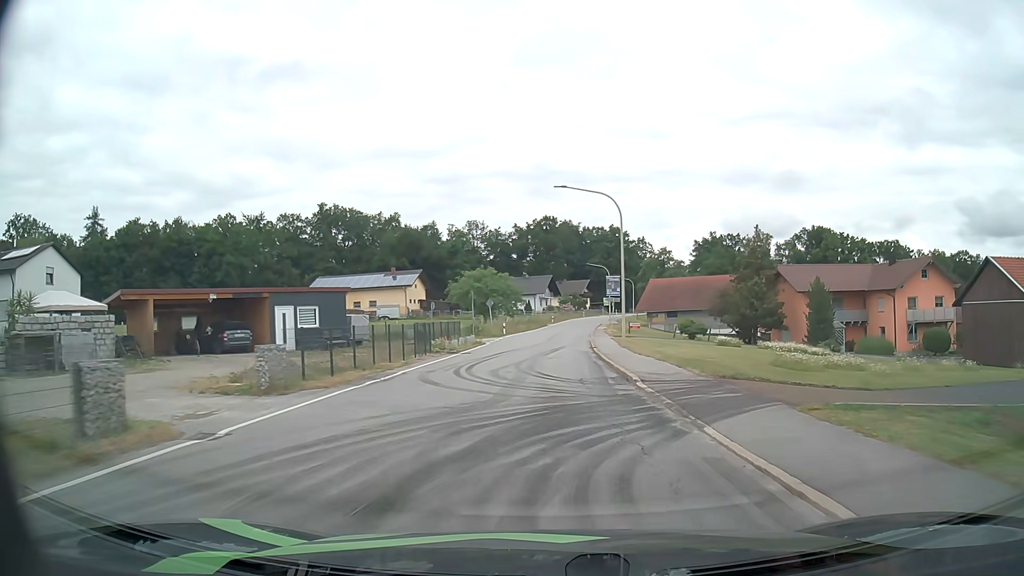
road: secondary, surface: asphalt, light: Day
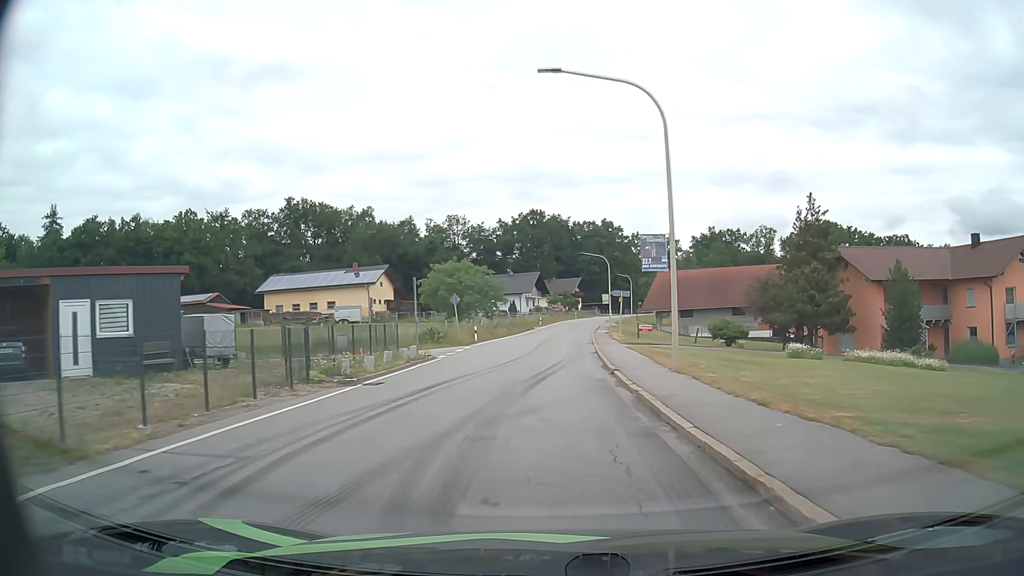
(+0.2, +14.7) m; +1°
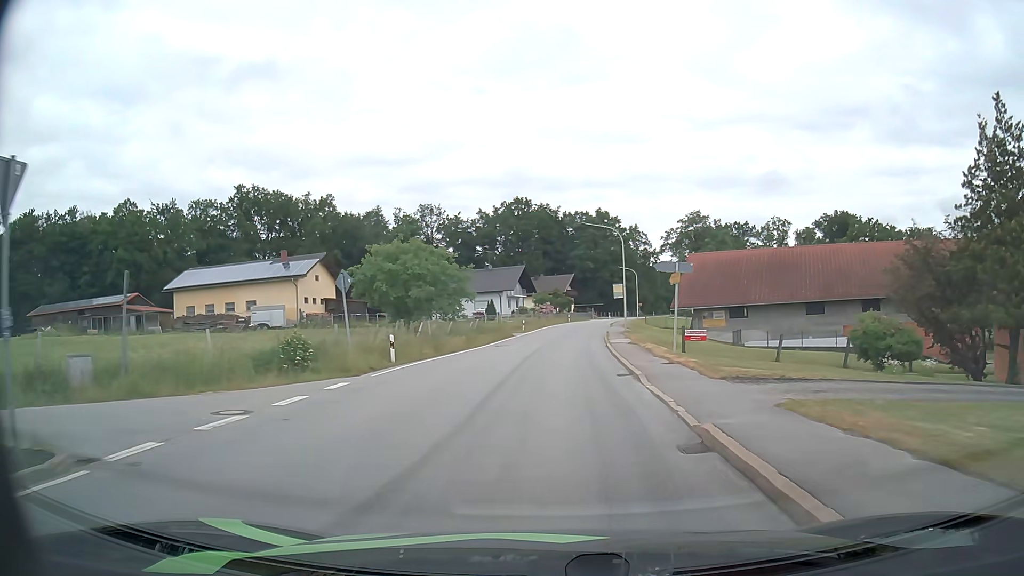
(+0.2, +21.7) m; +1°
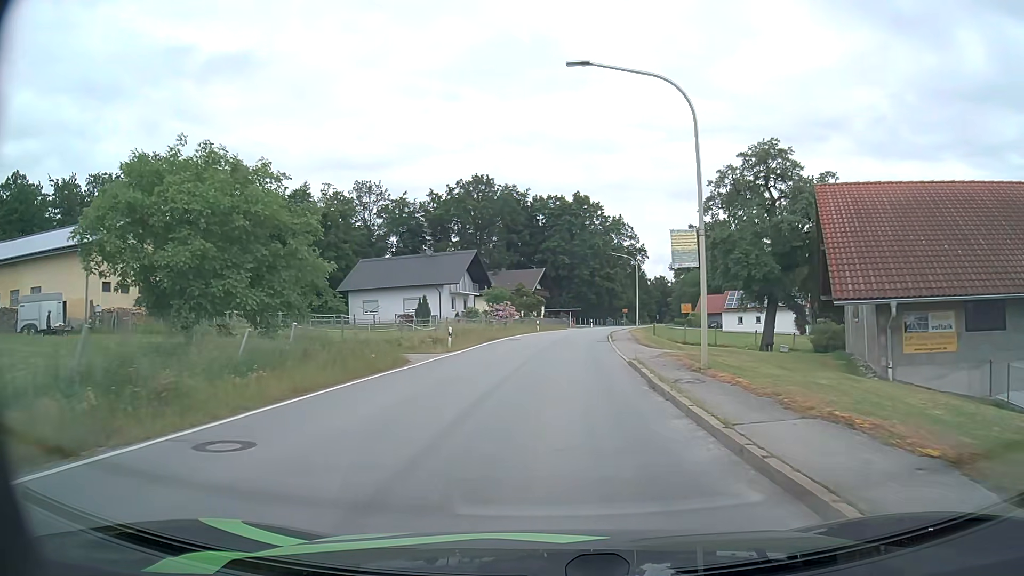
(+0.6, +29.1) m; +3°
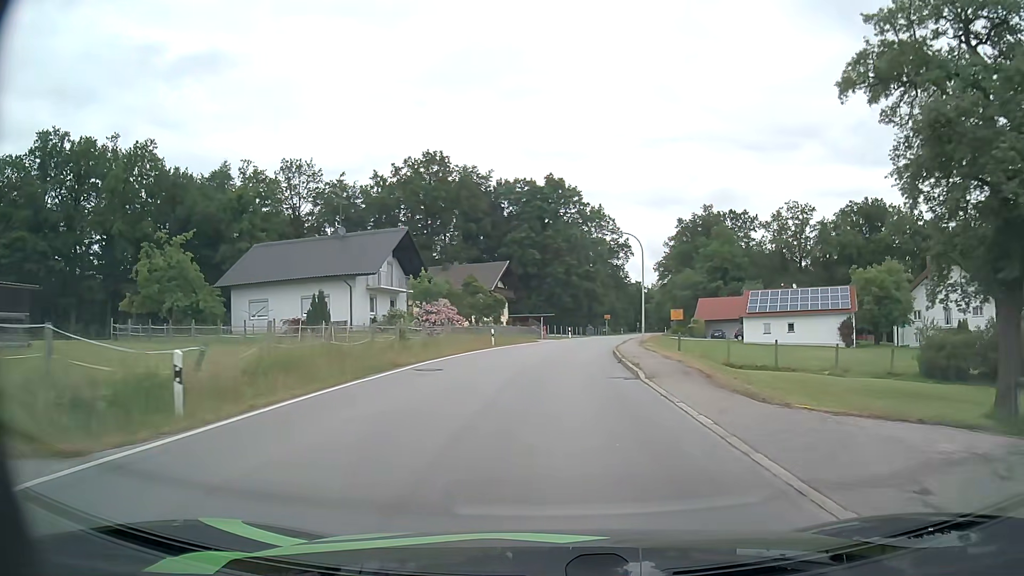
(+0.4, +21.6) m; +2°
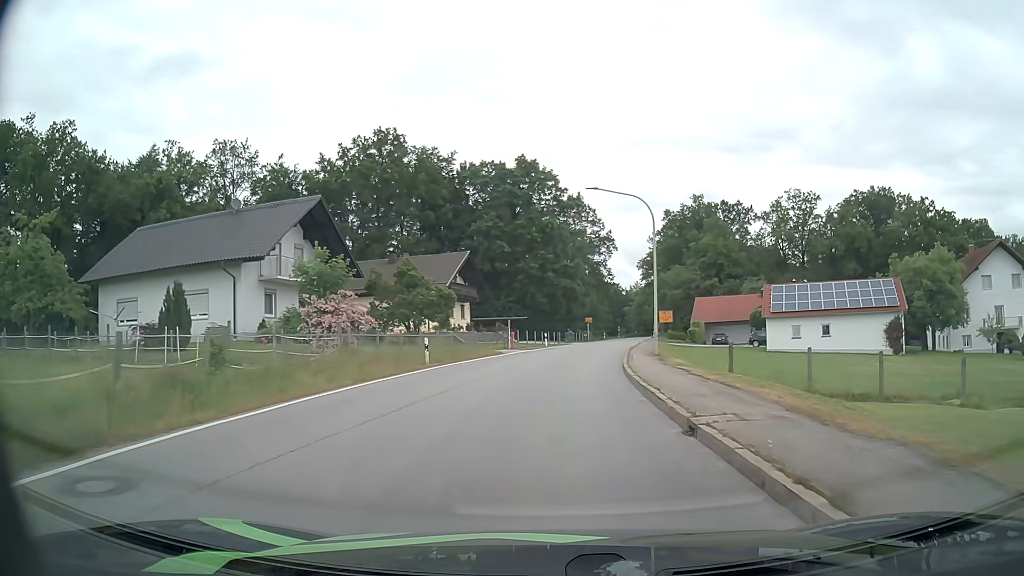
(+0.3, +14.3) m; +3°
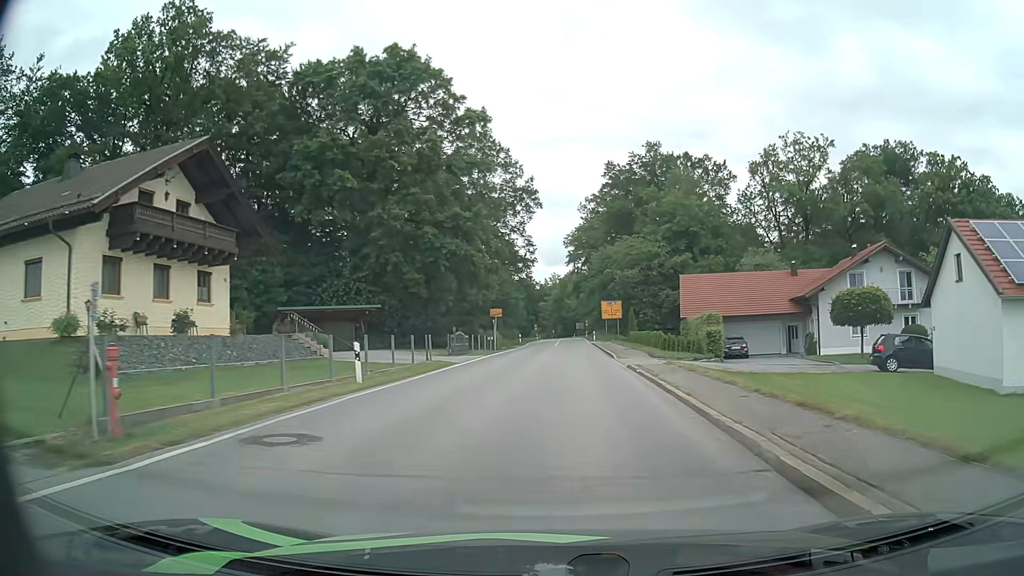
(+2.0, +36.5) m; +7°
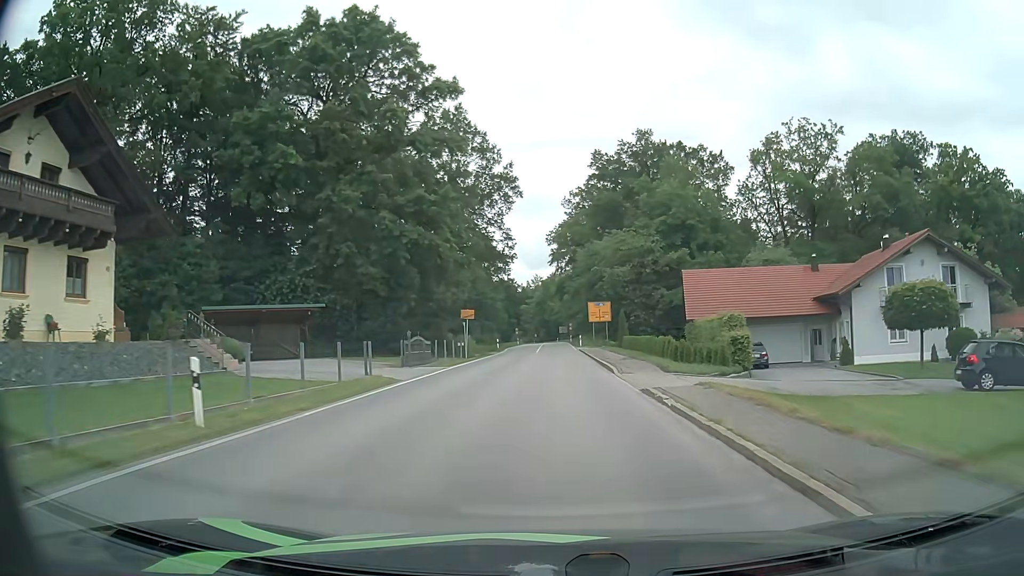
(+0.1, +7.5) m; +1°
(0, +10) (0, +20) (0, +30) (+1, +40) (+1, +50) (+1, +60) (+1, +70) (+1, +80) (+1, +90) (+1, +100) m
